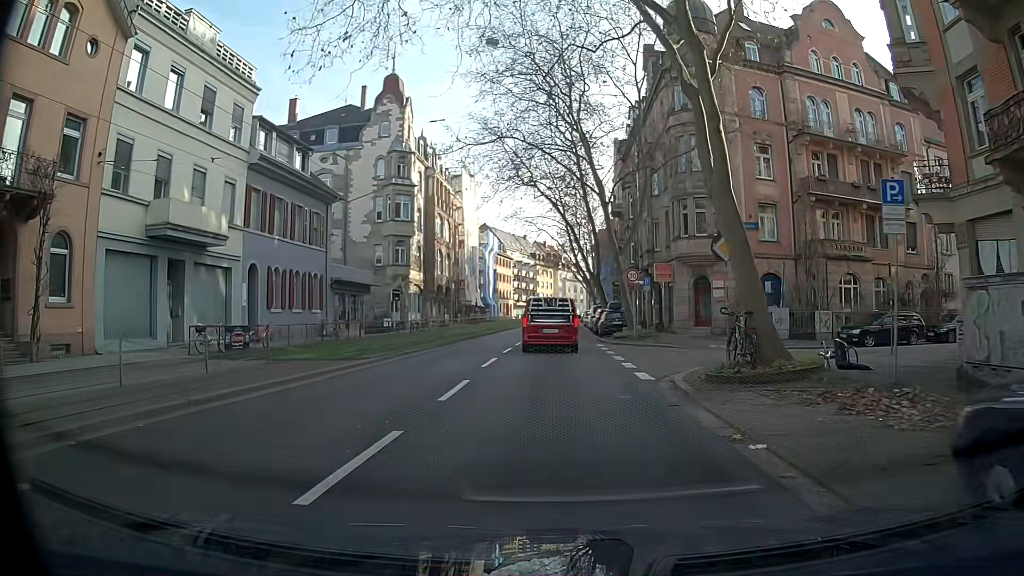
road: primary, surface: asphalt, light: Day
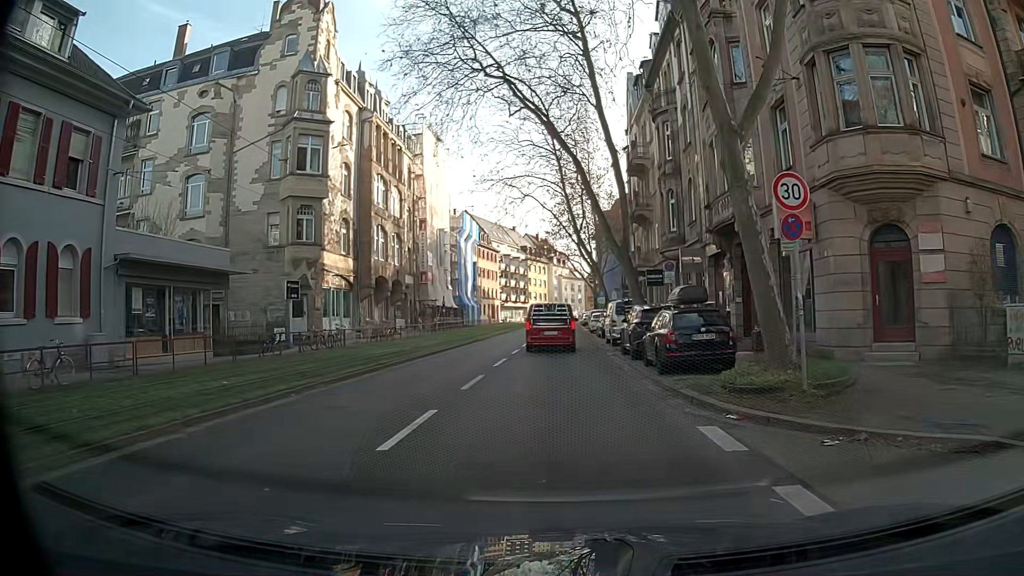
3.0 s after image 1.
(0.0, +21.9) m; +1°
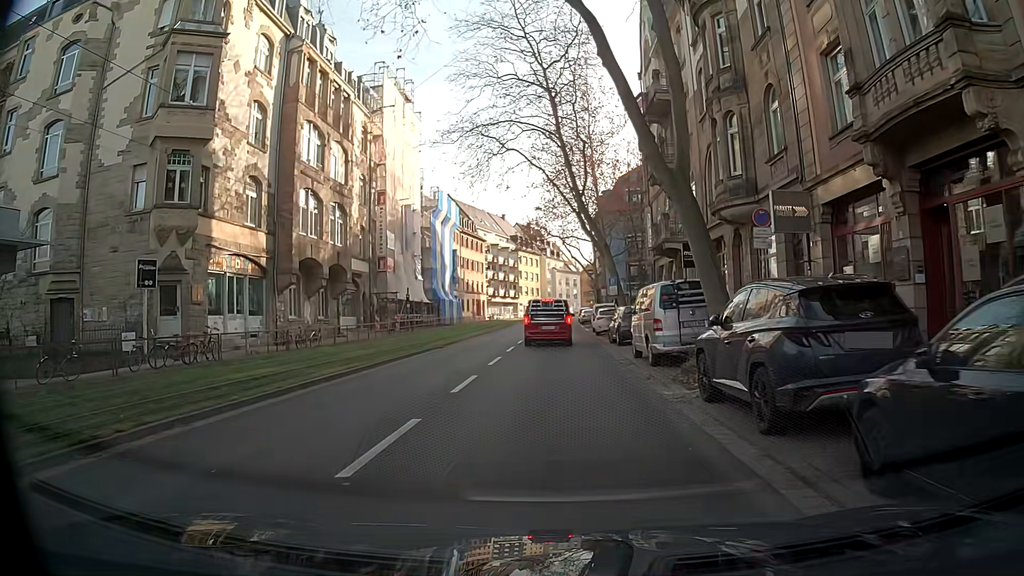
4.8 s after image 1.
(0.0, +13.4) m; +1°
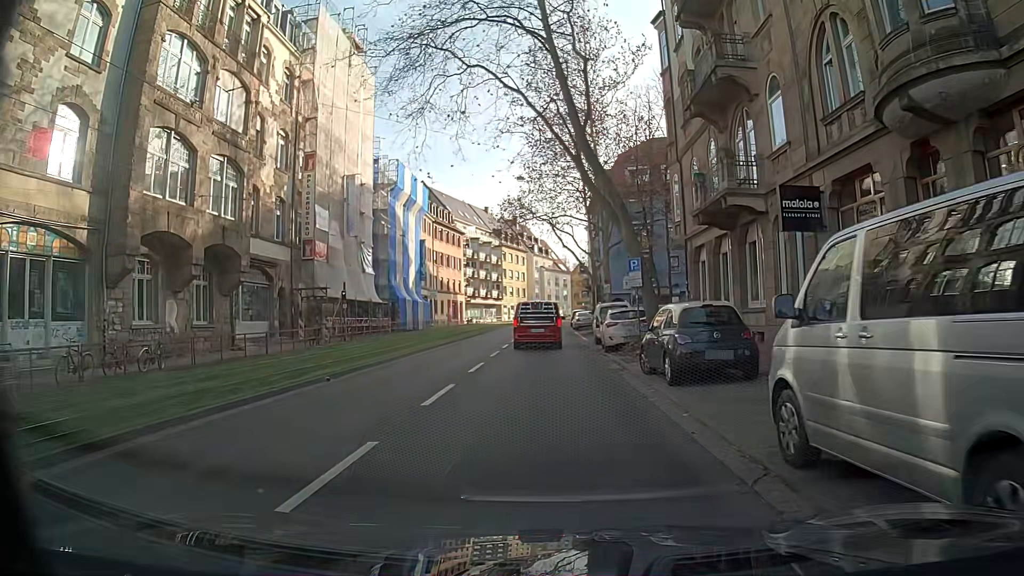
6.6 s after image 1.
(0.0, +13.4) m; +1°
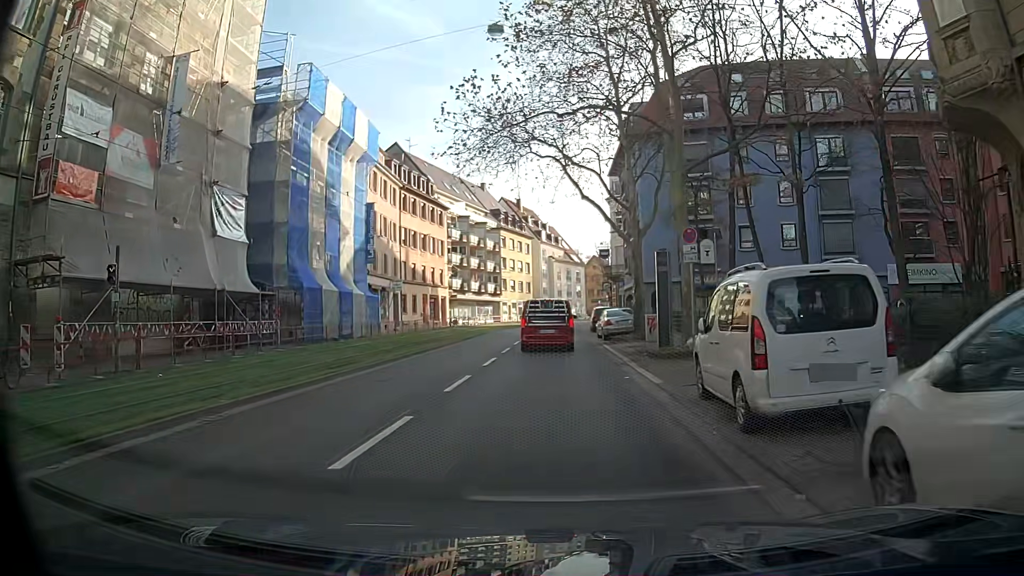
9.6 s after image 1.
(-0.1, +22.3) m; -1°
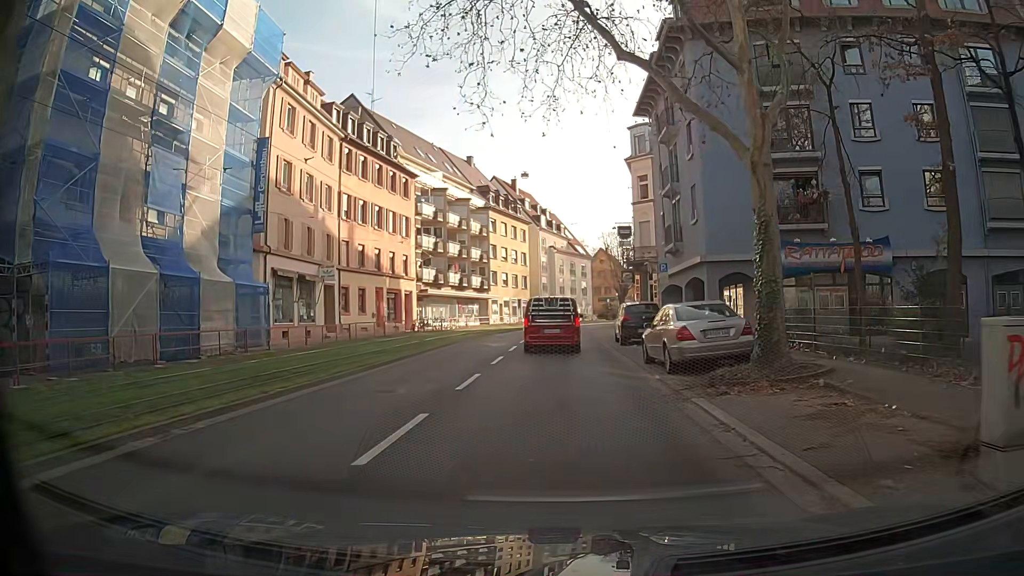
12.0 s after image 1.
(+0.2, +17.8) m; +1°
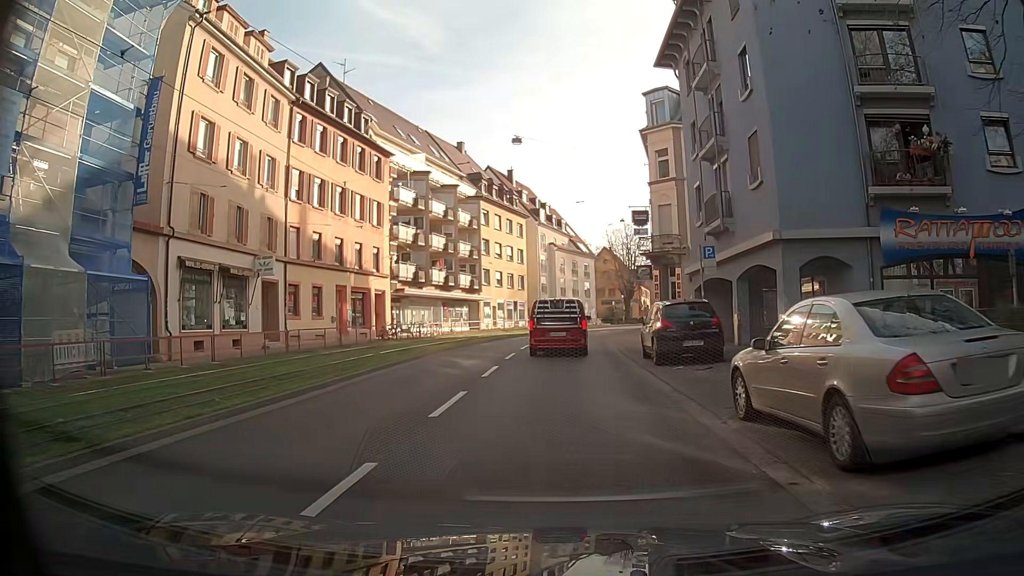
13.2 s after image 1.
(0.0, +8.9) m; 0°
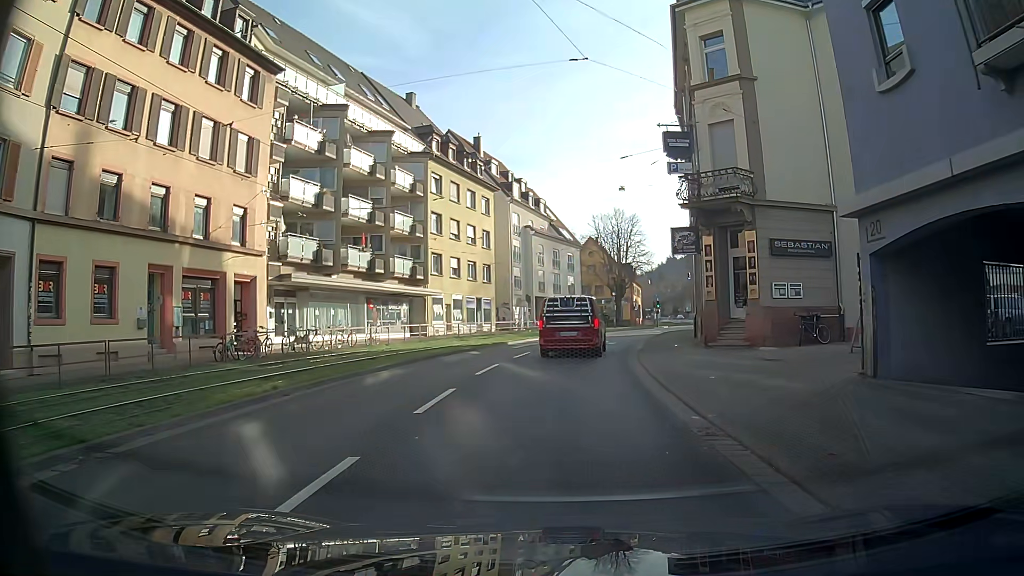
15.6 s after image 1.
(-0.1, +17.8) m; 0°
(0, +10) (+1, +20) (+2, +30) (+4, +40) (+7, +49) (+11, +58) (+15, +68) (+18, +77) (+21, +87) (+24, +96) m
